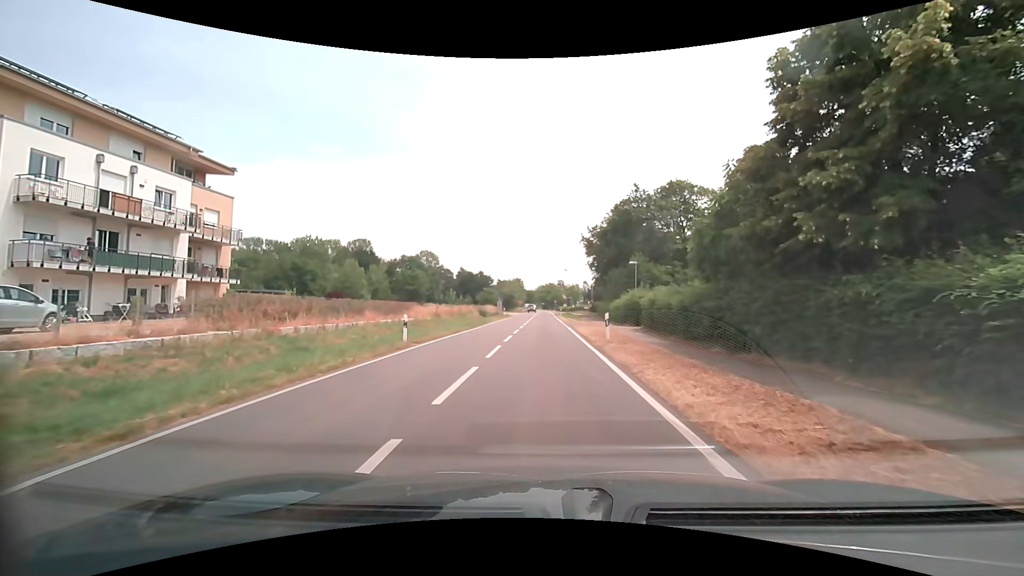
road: secondary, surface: asphalt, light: Day
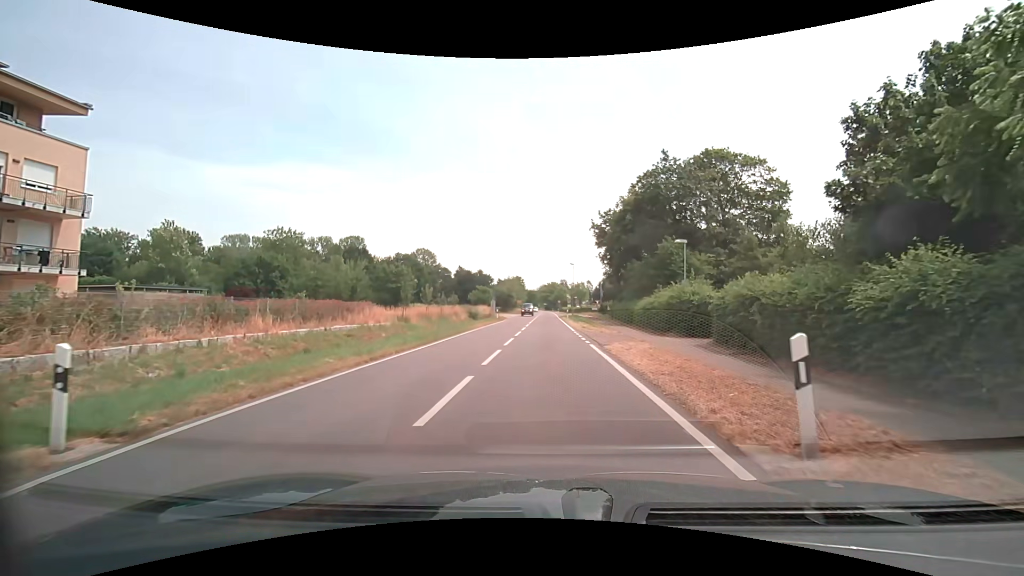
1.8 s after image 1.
(-0.1, +13.4) m; 0°
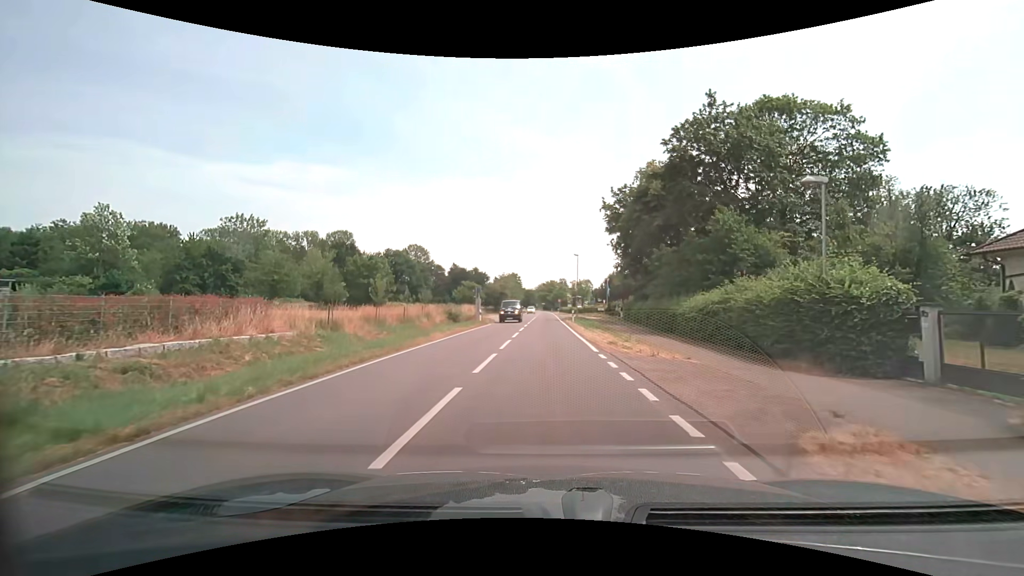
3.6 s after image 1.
(0.0, +13.4) m; -1°
(0, +10) (0, +20) (0, +30) (0, +40) (+1, +50) (+1, +60) (+1, +70) (+1, +80) (+1, +90) (+1, +100) m
